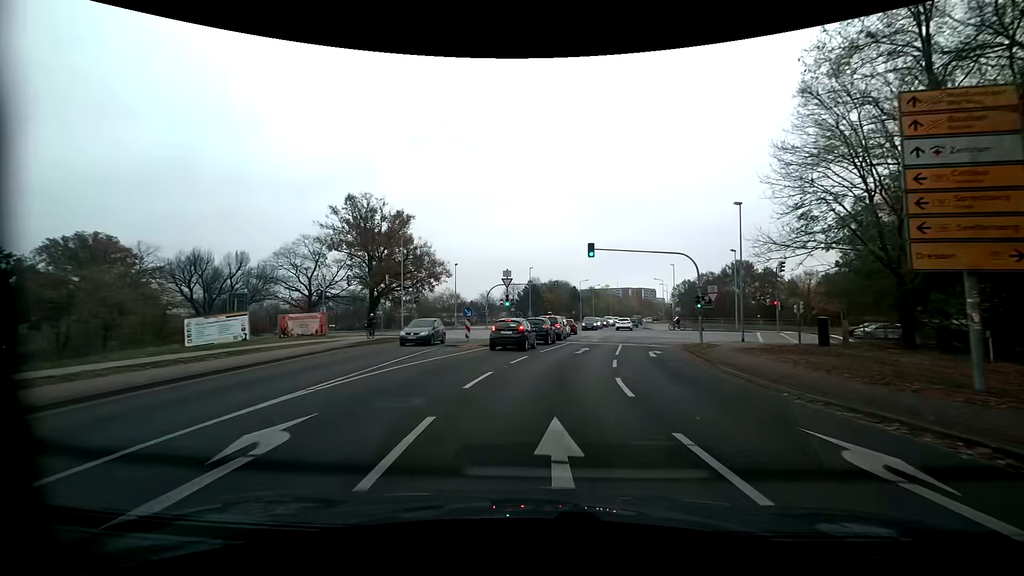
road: residential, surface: asphalt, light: Day
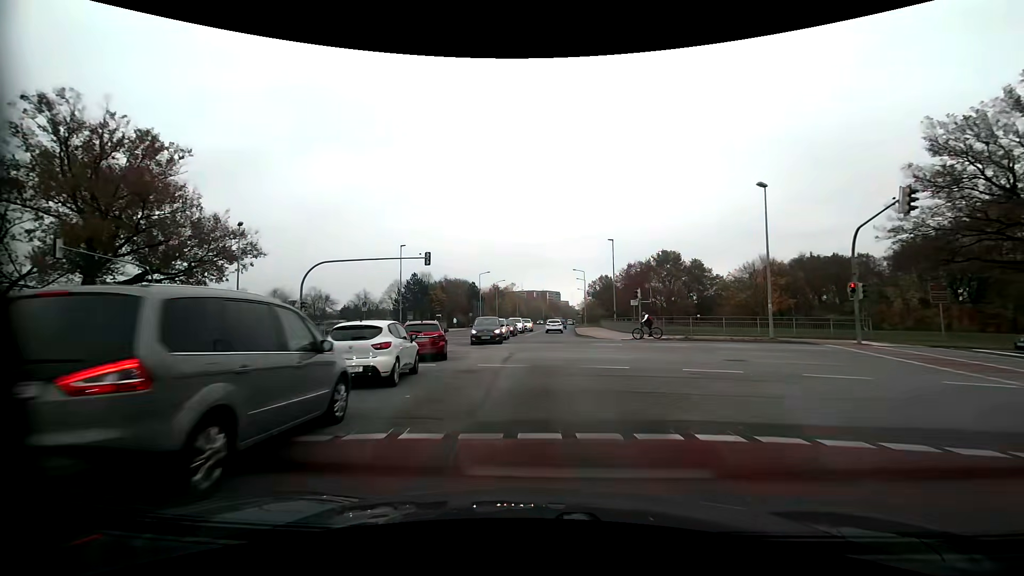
(+3.2, +30.9) m; +11°
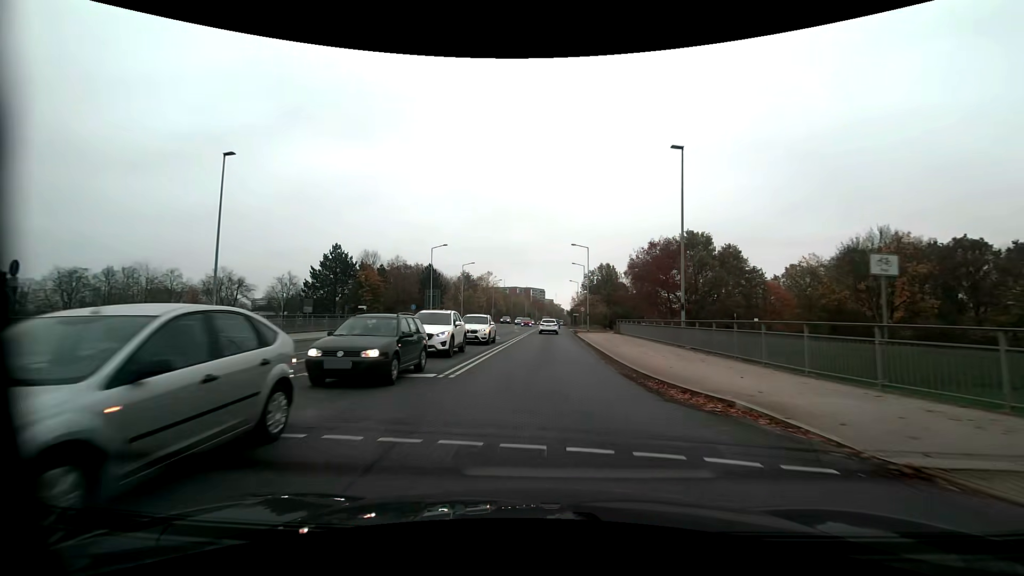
(+0.5, +31.7) m; +2°
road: secondary
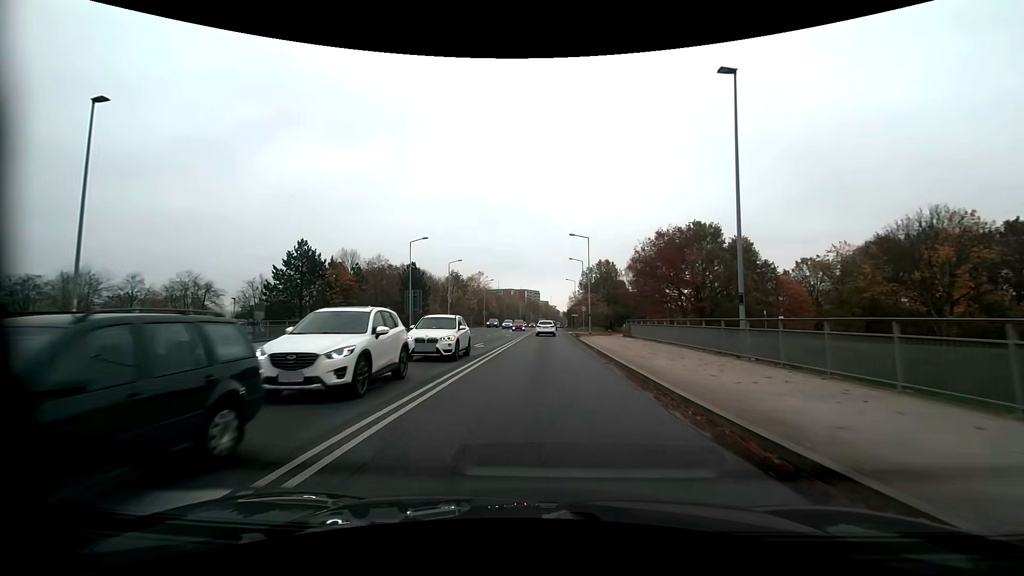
(0.0, +7.9) m; 0°
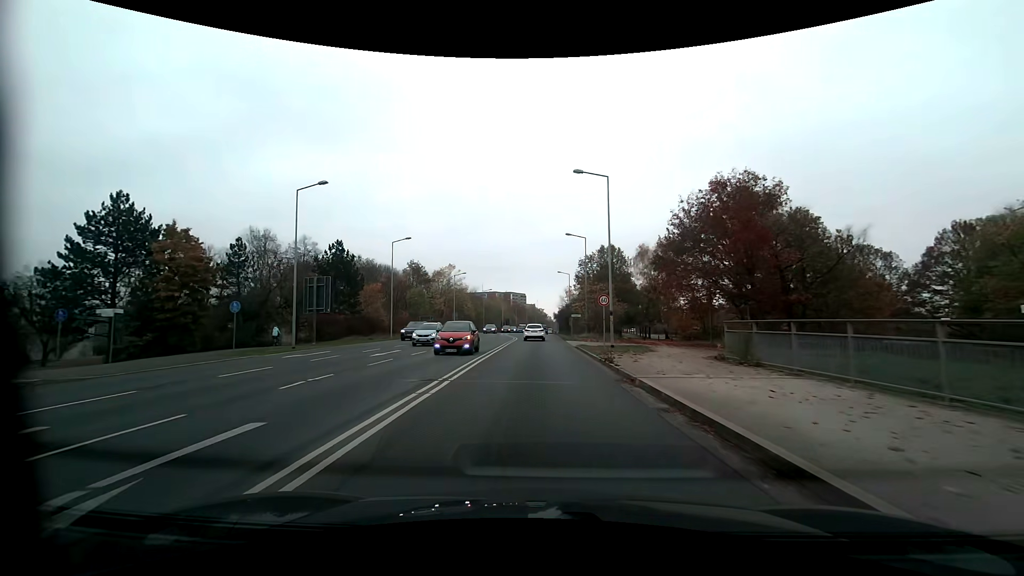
(+0.3, +24.1) m; +1°
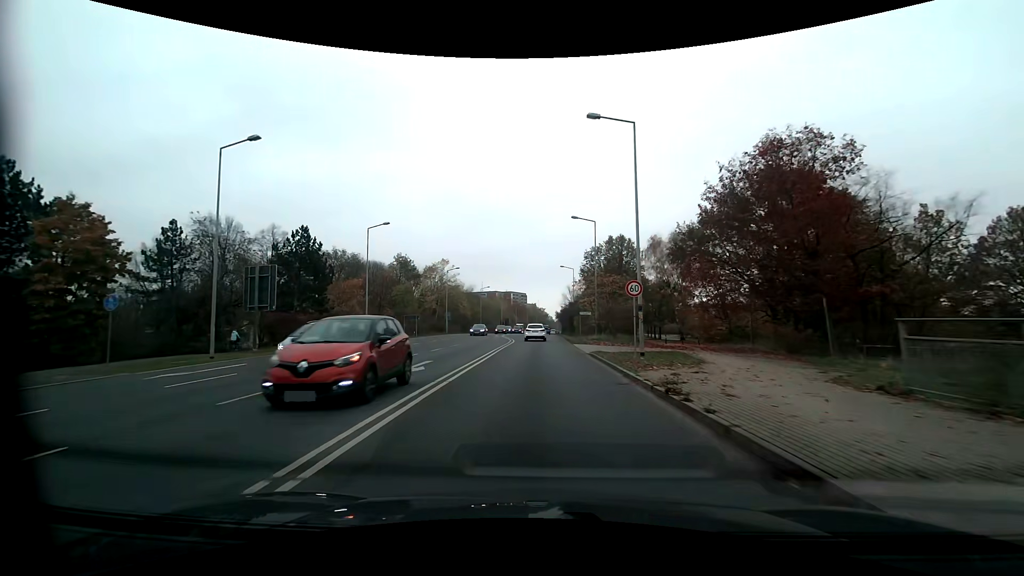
(0.0, +8.2) m; 0°
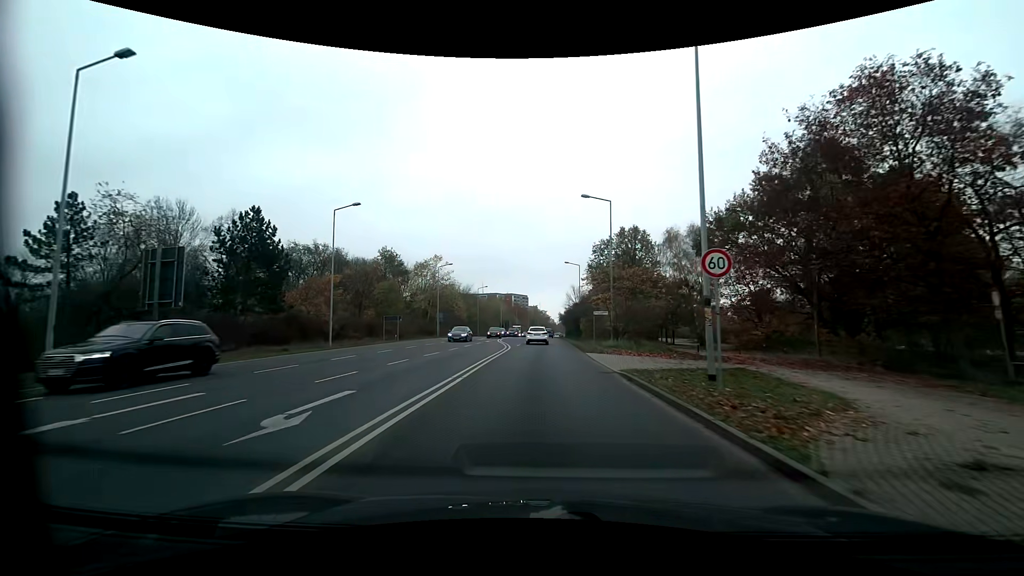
(0.0, +8.3) m; 0°
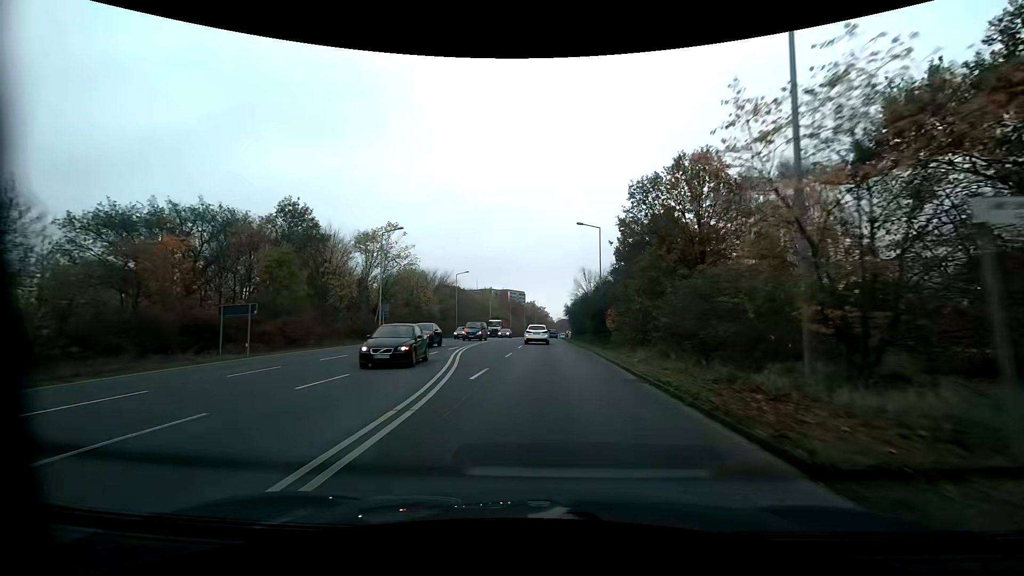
(+0.1, +25.6) m; 0°
(0, +10) (0, +20) (0, +30) (+1, +40) (+1, +50) (+1, +60) (+1, +70) (+1, +80) (+2, +90) (+2, +100) m
